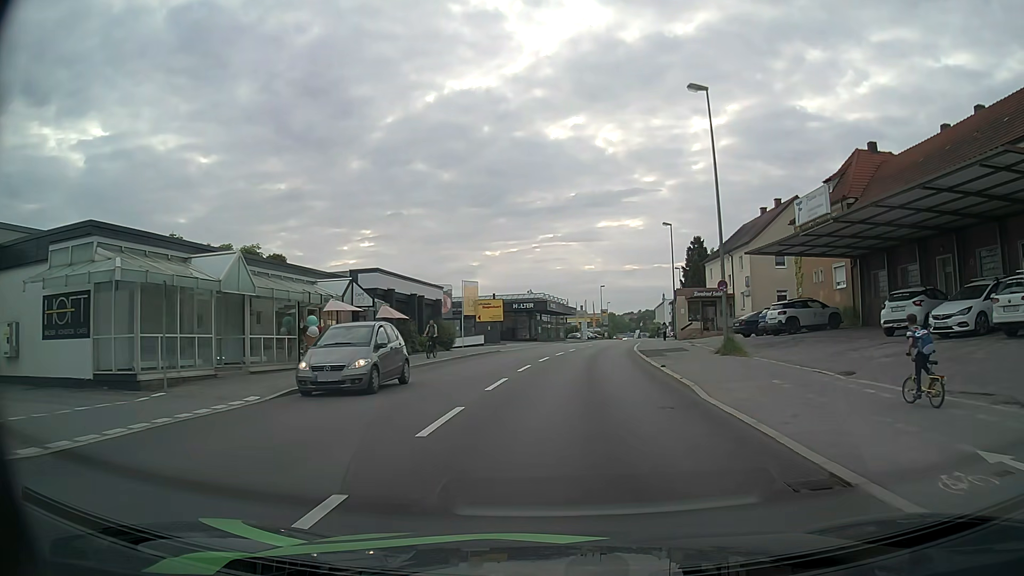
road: tertiary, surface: asphalt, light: Day
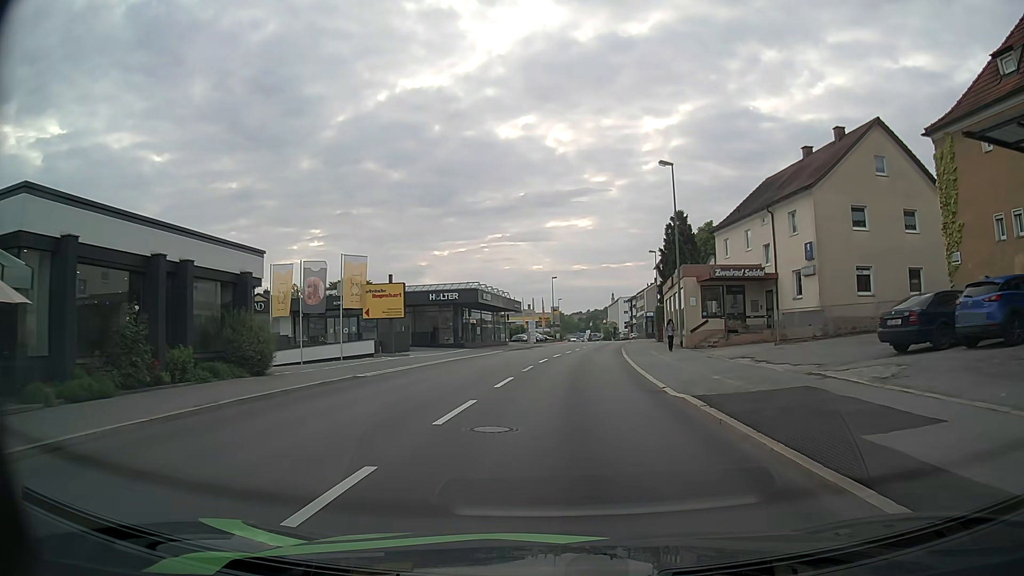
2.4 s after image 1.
(+1.2, +22.8) m; +5°
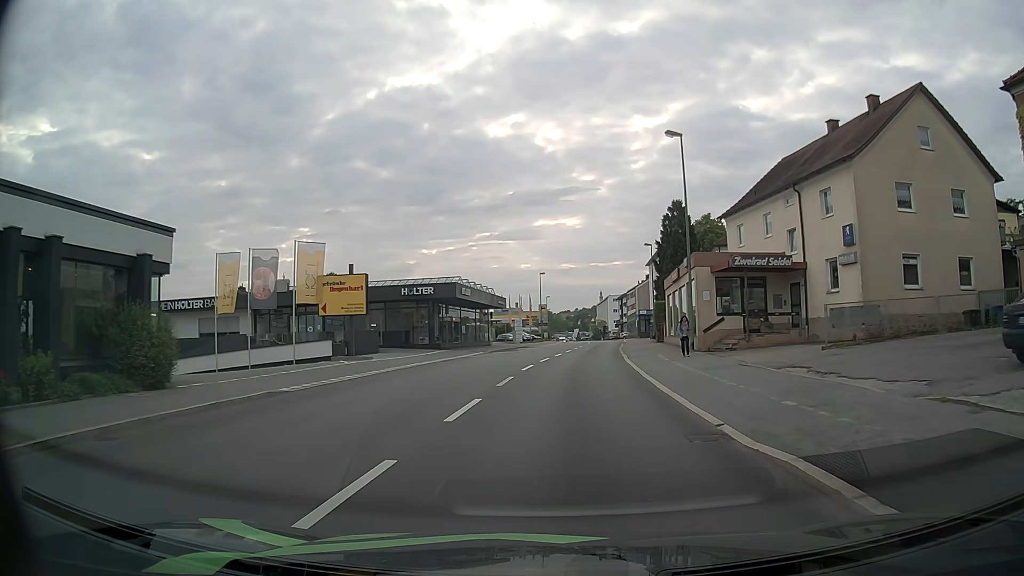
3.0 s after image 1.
(0.0, +5.7) m; +1°
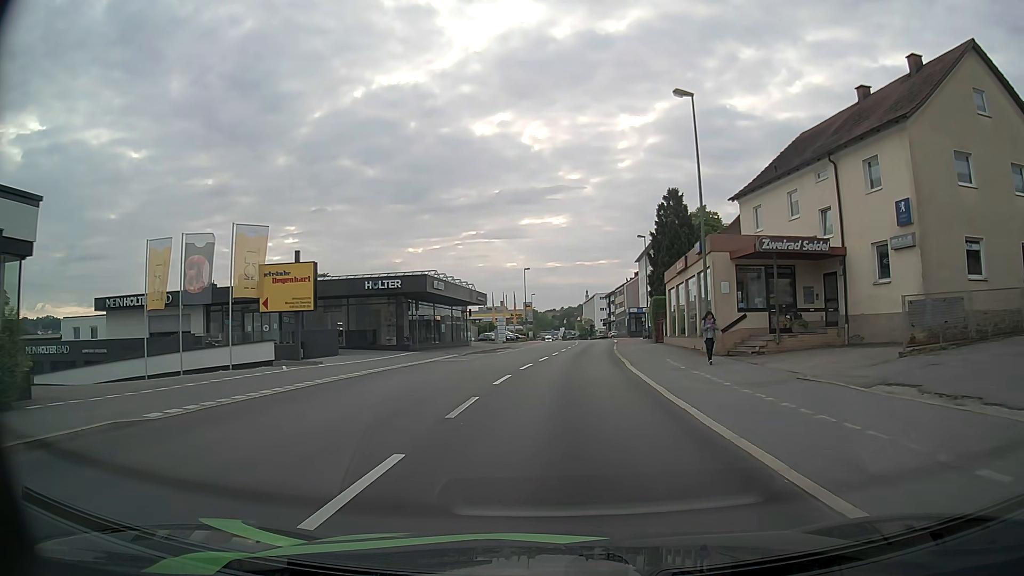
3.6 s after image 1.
(0.0, +5.7) m; +1°
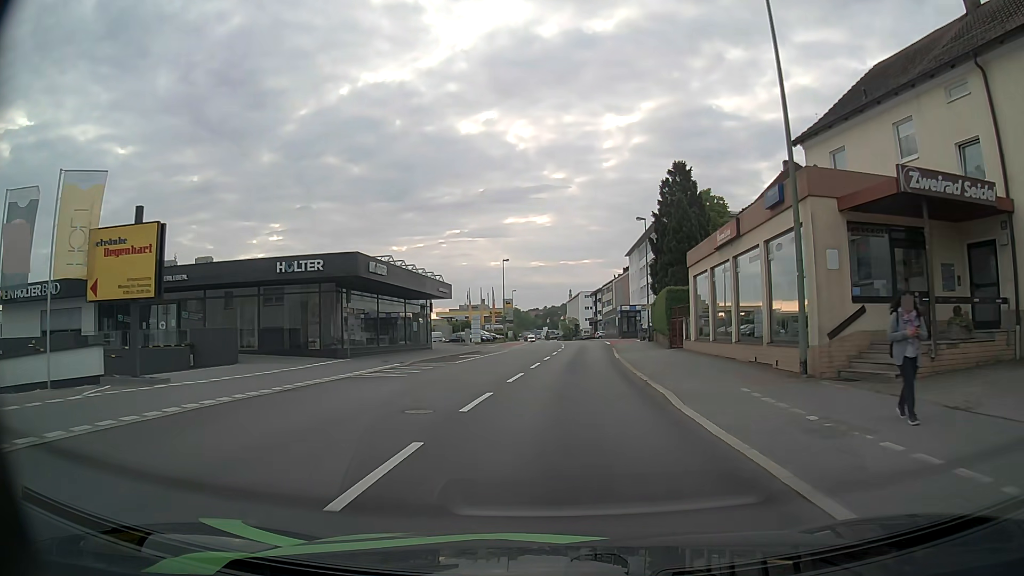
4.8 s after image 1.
(+0.2, +11.1) m; +1°
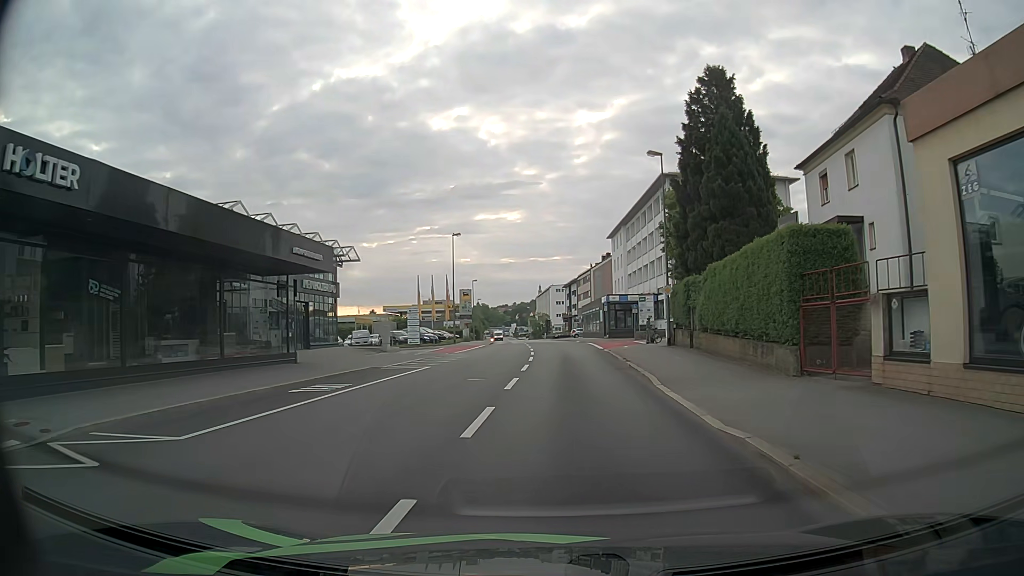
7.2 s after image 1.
(+0.6, +20.5) m; +3°
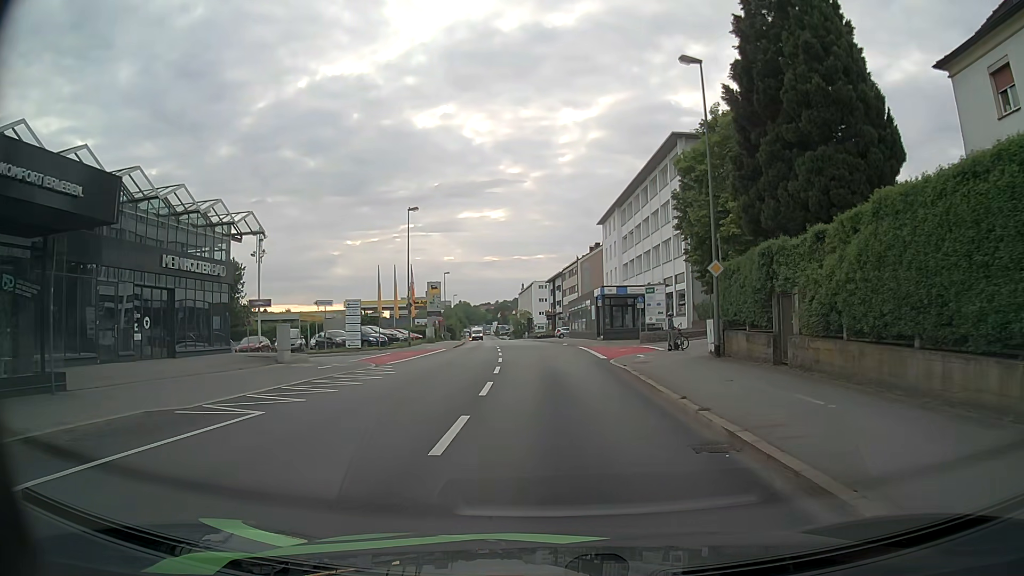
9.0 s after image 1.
(+0.2, +13.1) m; +2°
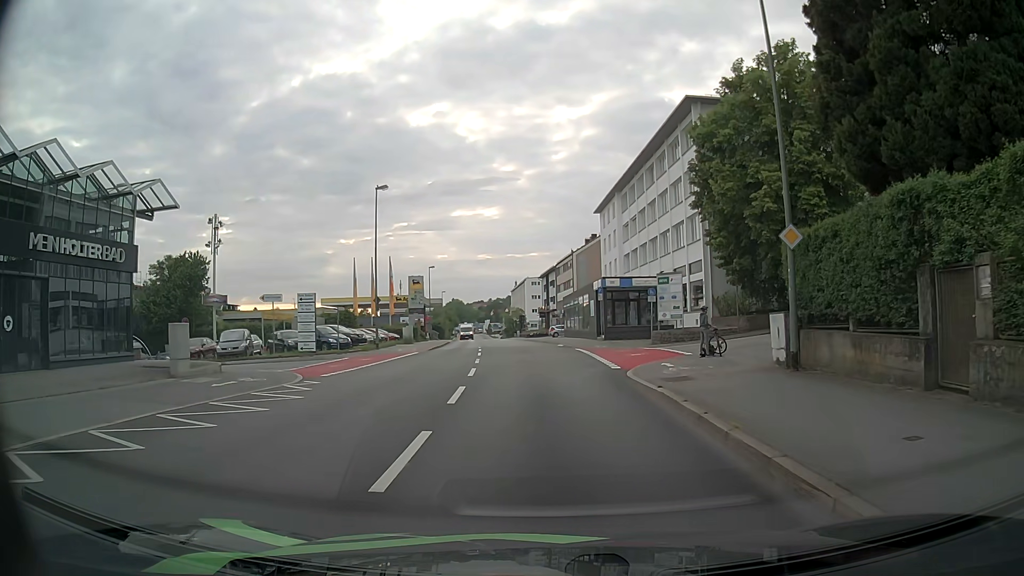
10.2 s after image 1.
(0.0, +7.5) m; 0°
